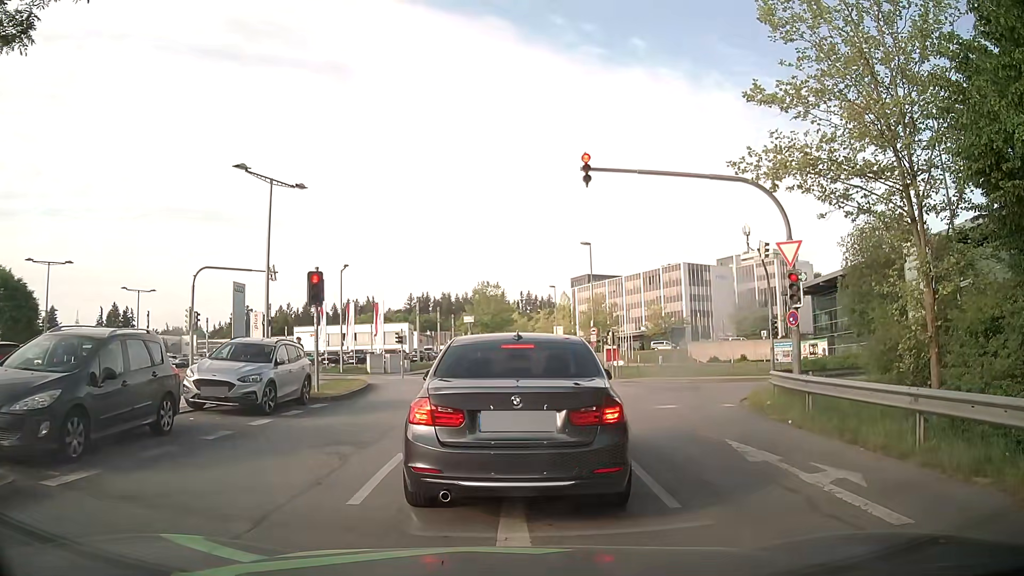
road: residential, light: Day
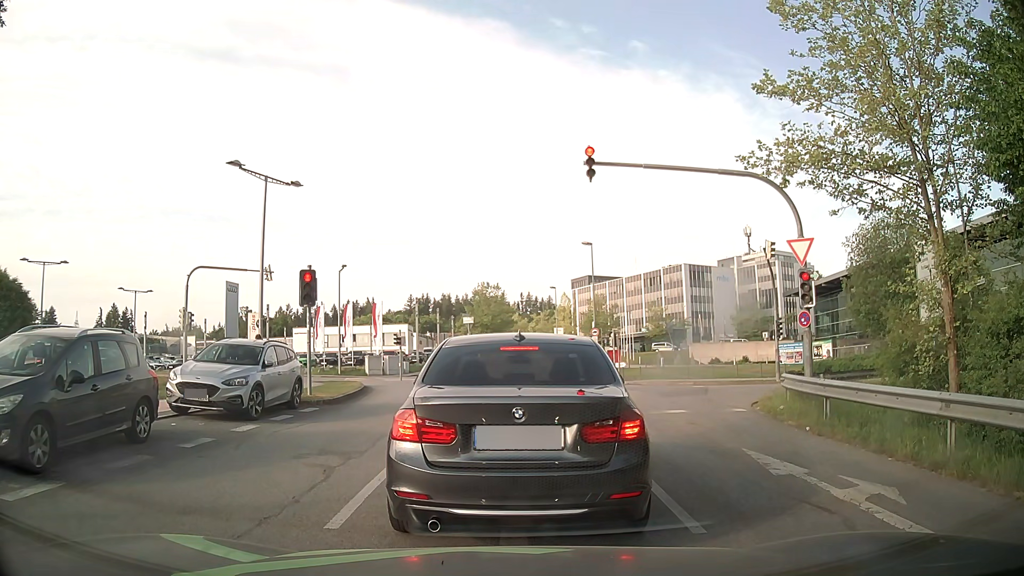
(0.0, +0.8) m; 0°
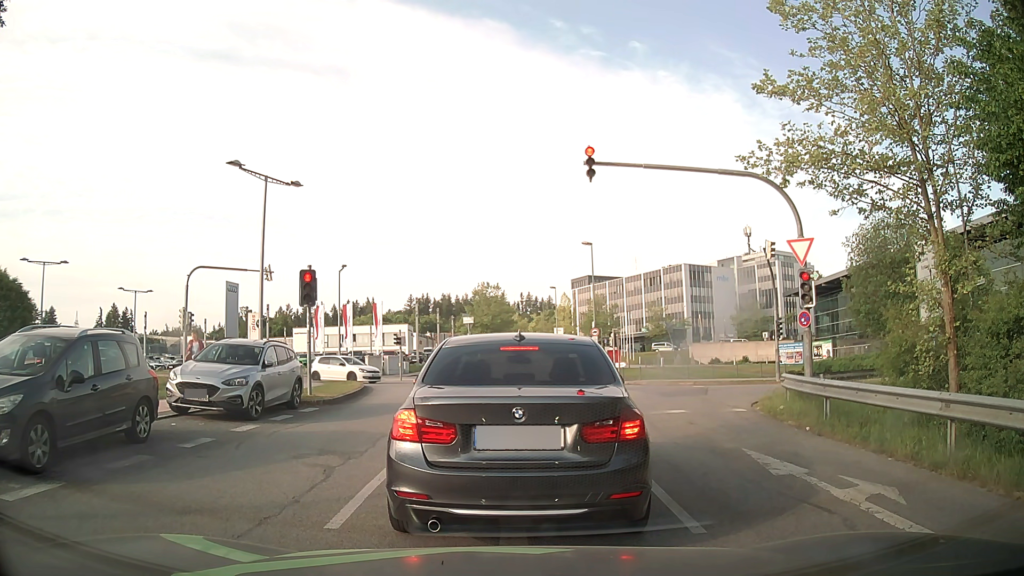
(0.0, 0.0) m; 0°
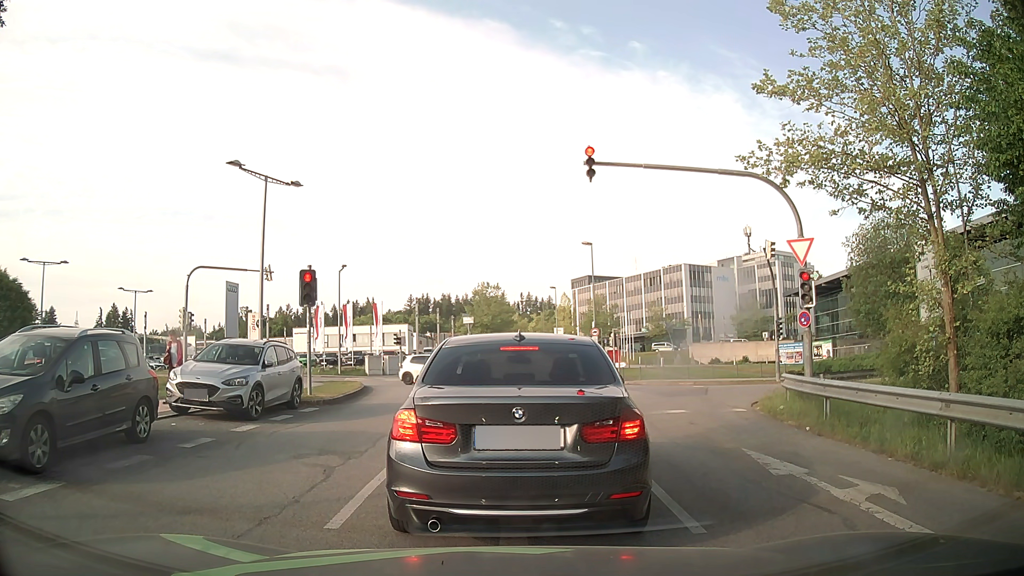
(0.0, 0.0) m; 0°
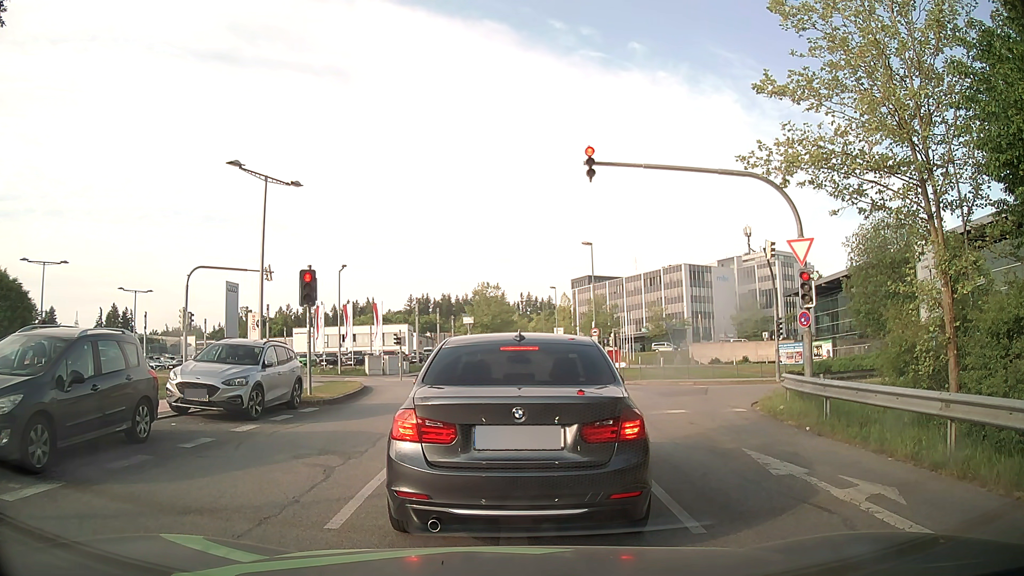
(0.0, 0.0) m; 0°
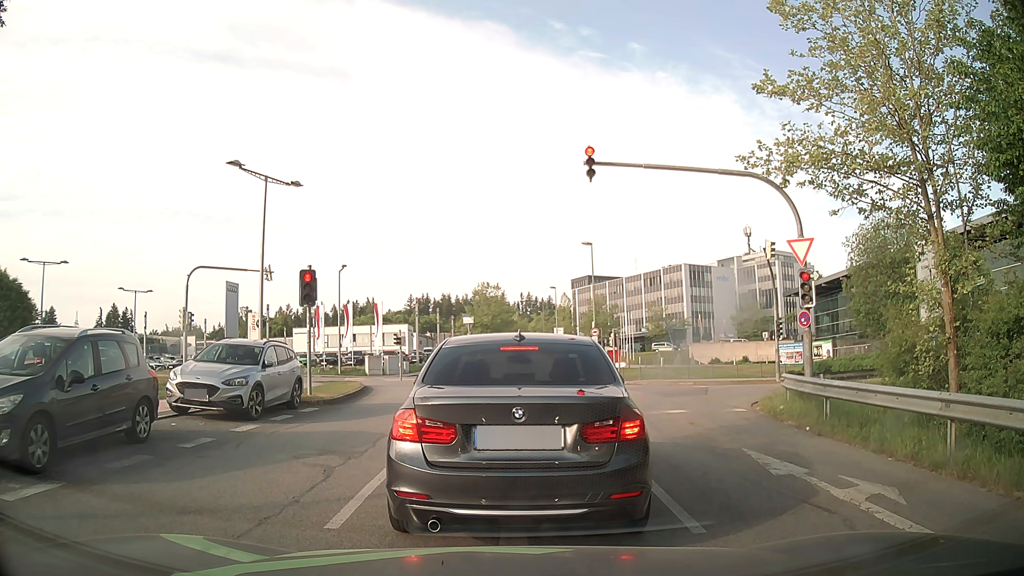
(0.0, 0.0) m; 0°
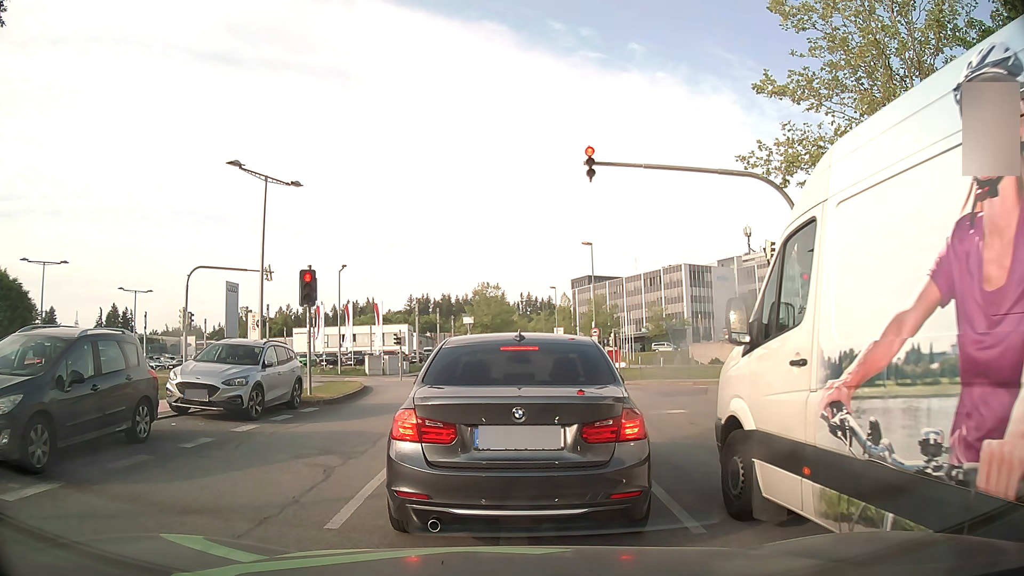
(0.0, 0.0) m; 0°
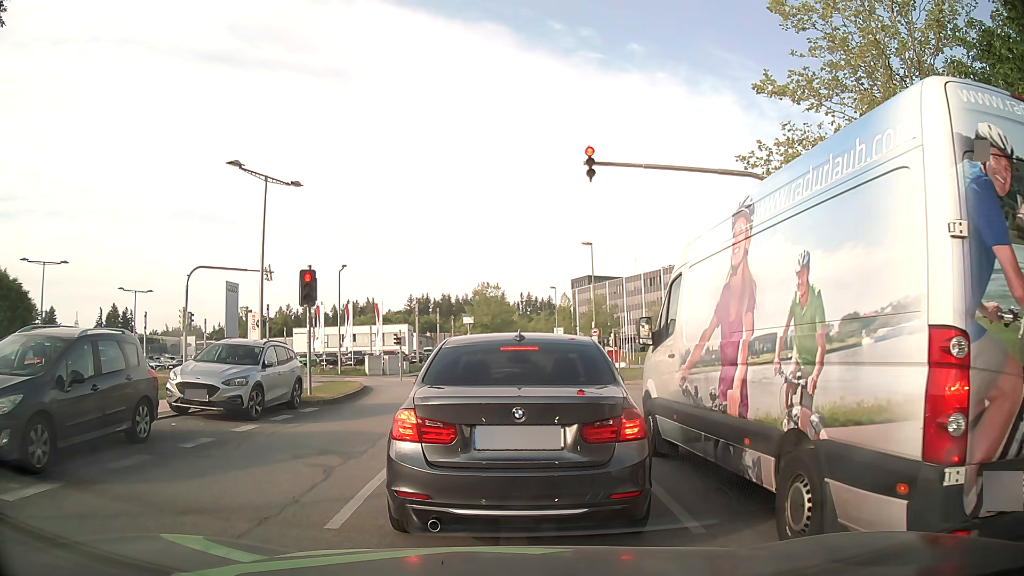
(0.0, 0.0) m; 0°
(0, +10) (0, +20) (-2, +30) (-6, +39) (-13, +46) (-21, +51) (-30, +56) (-39, +61) (-48, +65) (-57, +70) m
